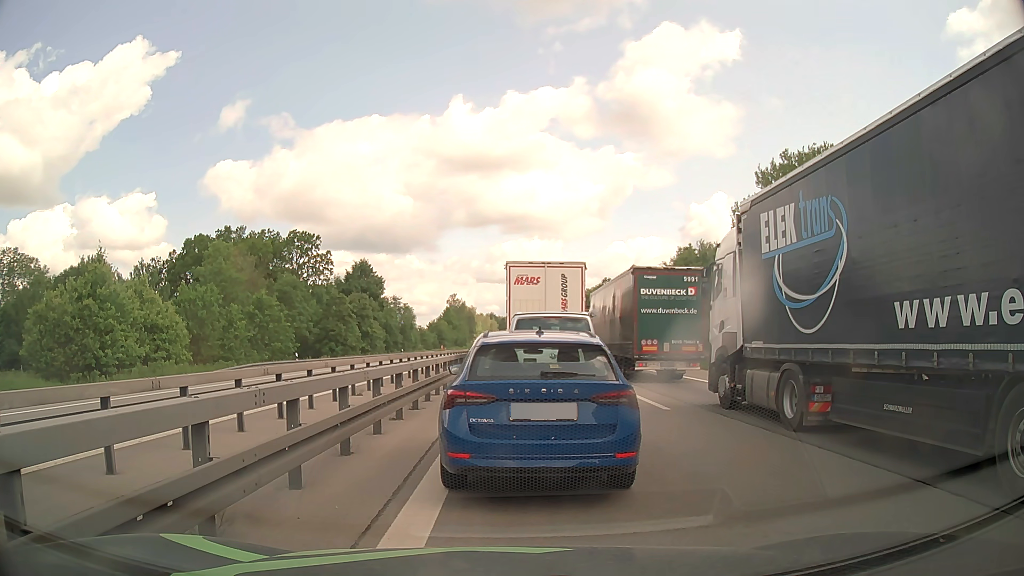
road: motorway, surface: asphalt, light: Day
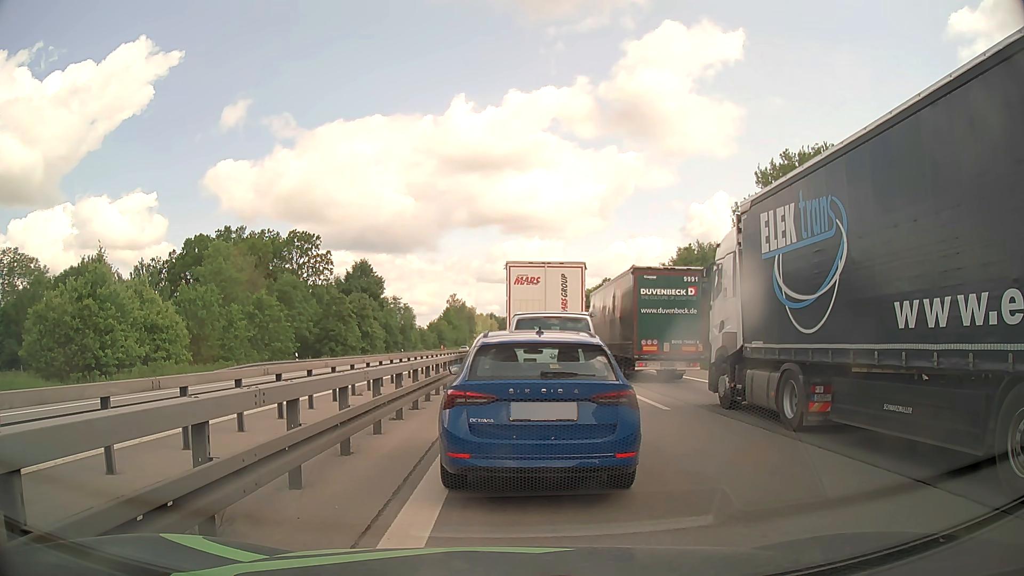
(0.0, 0.0) m; 0°
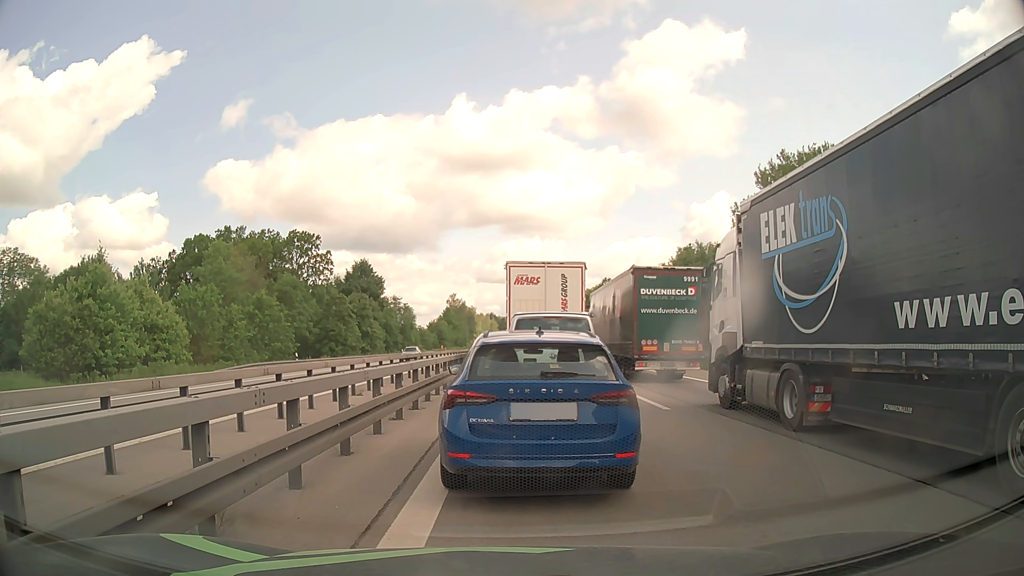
(0.0, 0.0) m; 0°
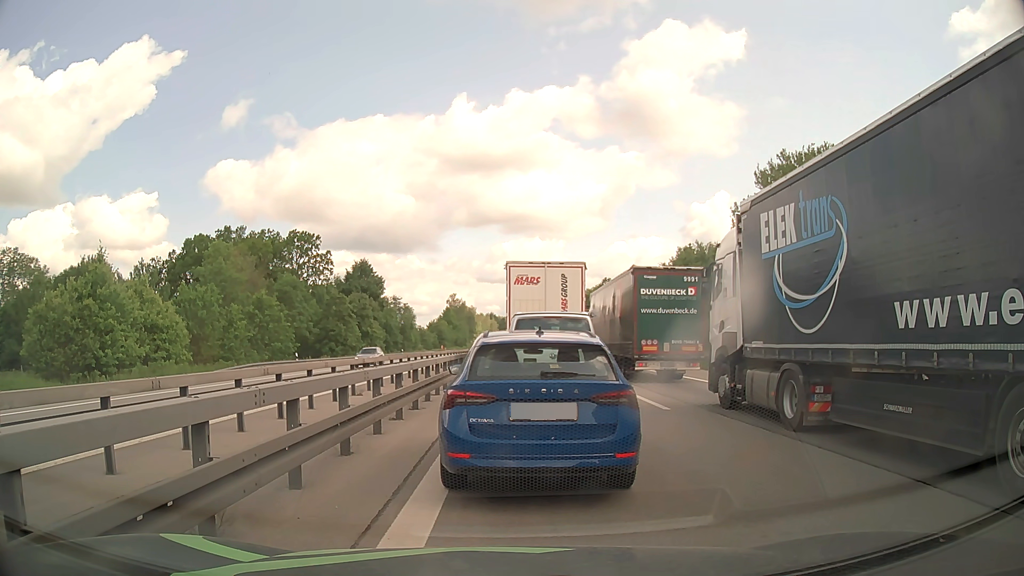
(0.0, 0.0) m; 0°
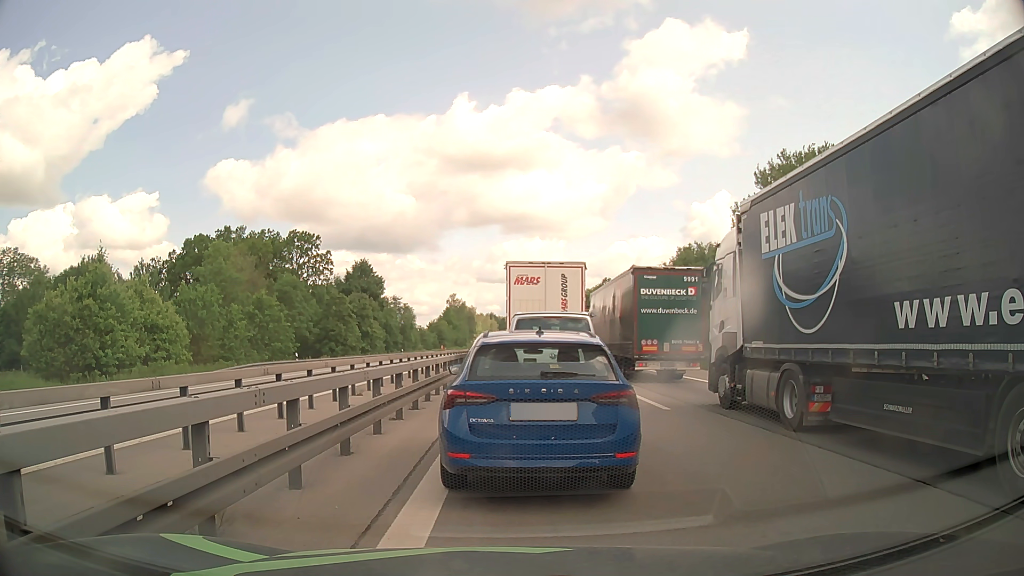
(0.0, 0.0) m; 0°
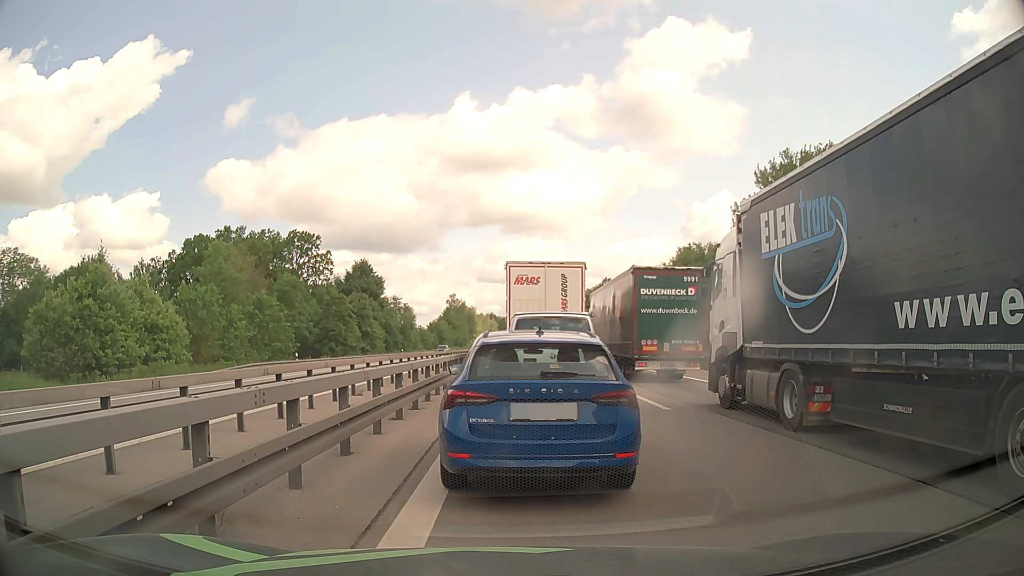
(0.0, 0.0) m; 0°
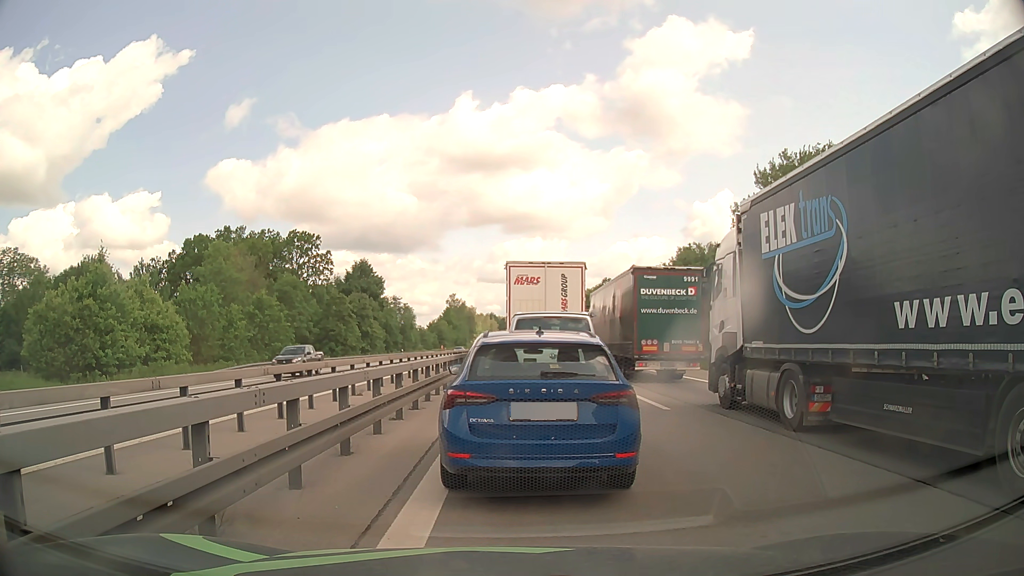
(0.0, 0.0) m; 0°
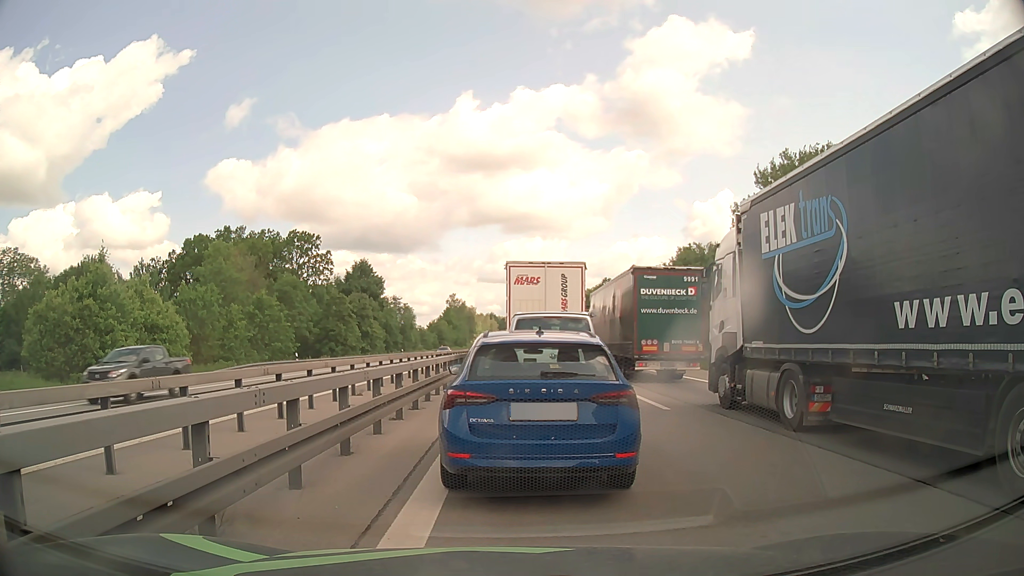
(0.0, 0.0) m; 0°
